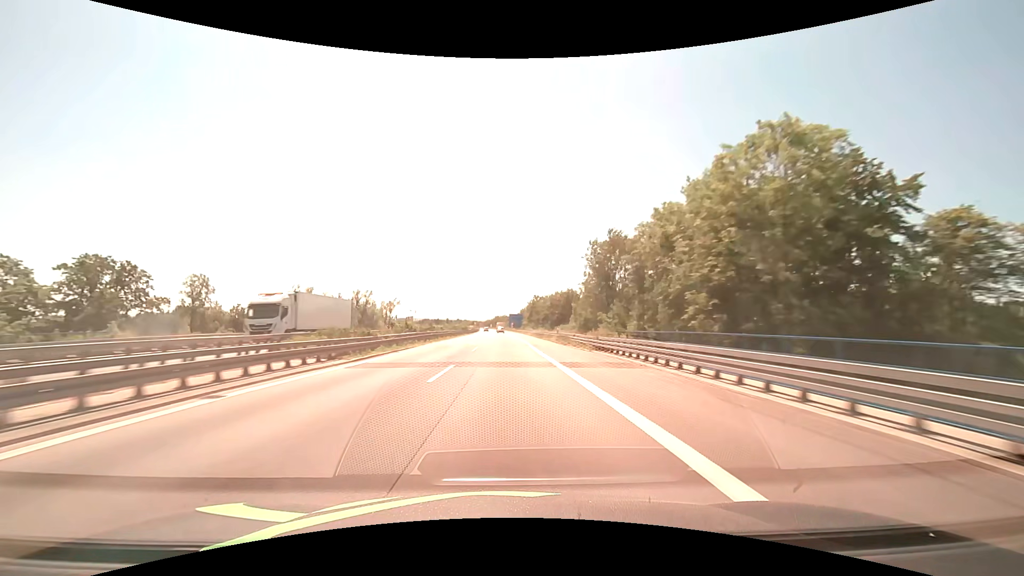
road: motorway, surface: asphalt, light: Day
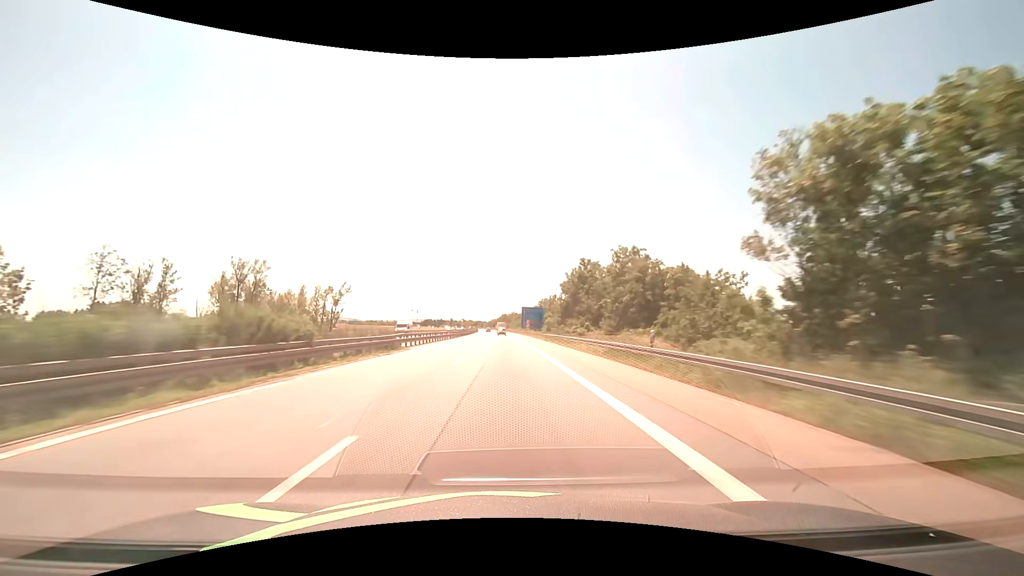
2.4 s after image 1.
(-0.6, +82.5) m; -1°
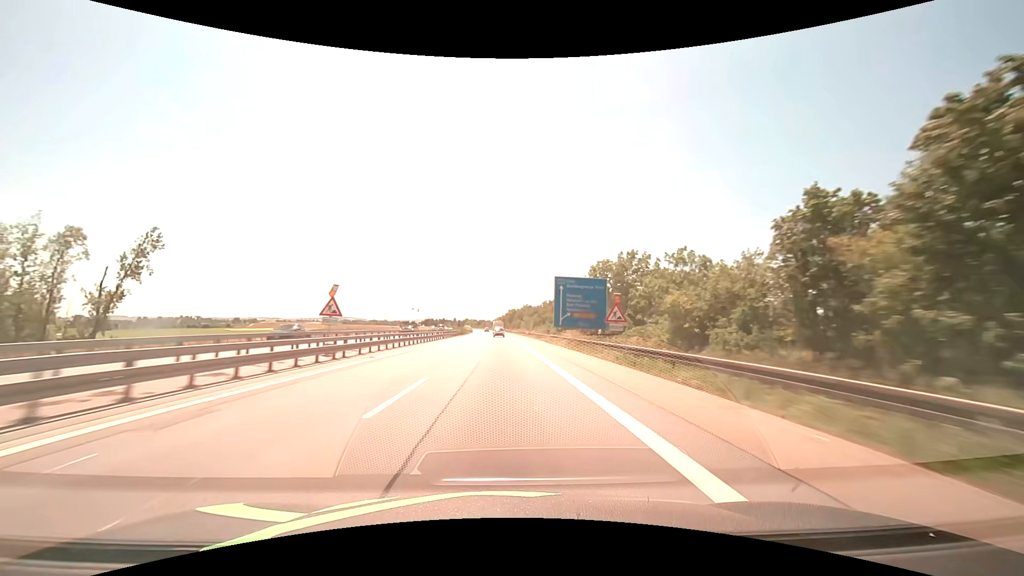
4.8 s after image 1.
(-0.4, +82.5) m; -1°
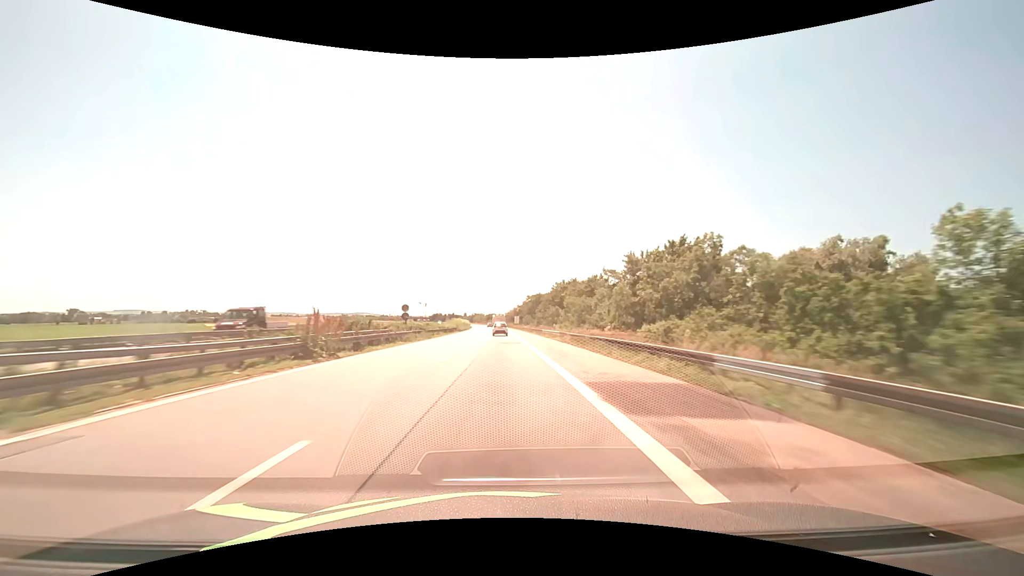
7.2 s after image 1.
(-1.1, +79.3) m; -2°
(0, +10) (0, +20) (0, +30) (0, +40) (0, +50) (-1, +60) (-1, +70) (-1, +80) (-1, +90) (-2, +100) m
